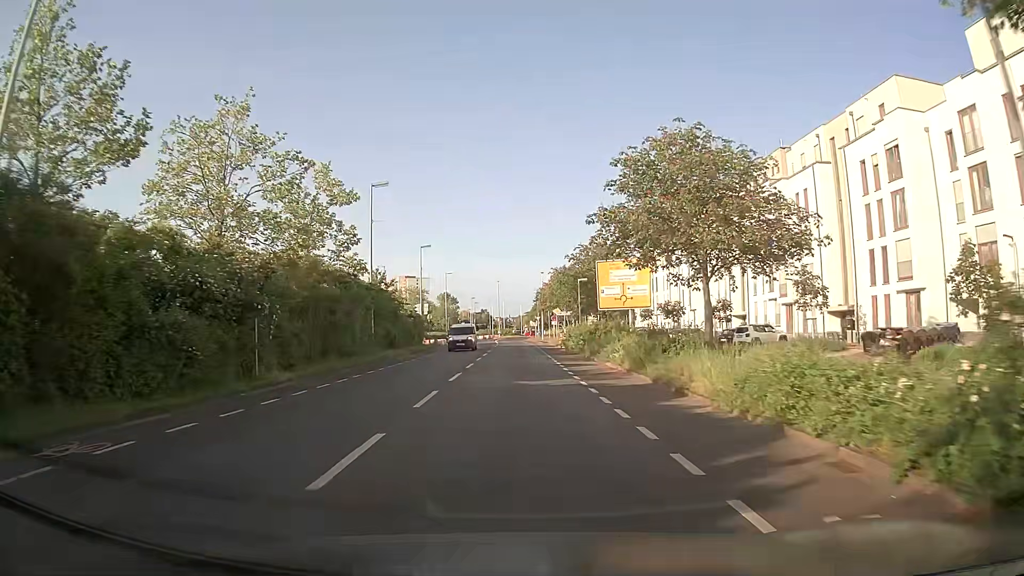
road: secondary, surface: asphalt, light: Day
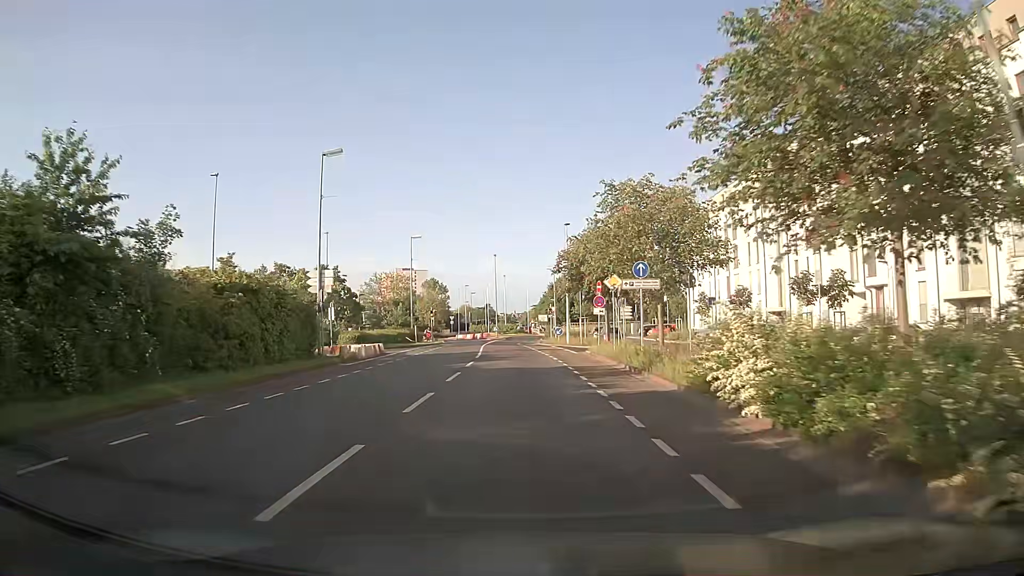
(+0.2, +37.5) m; 0°
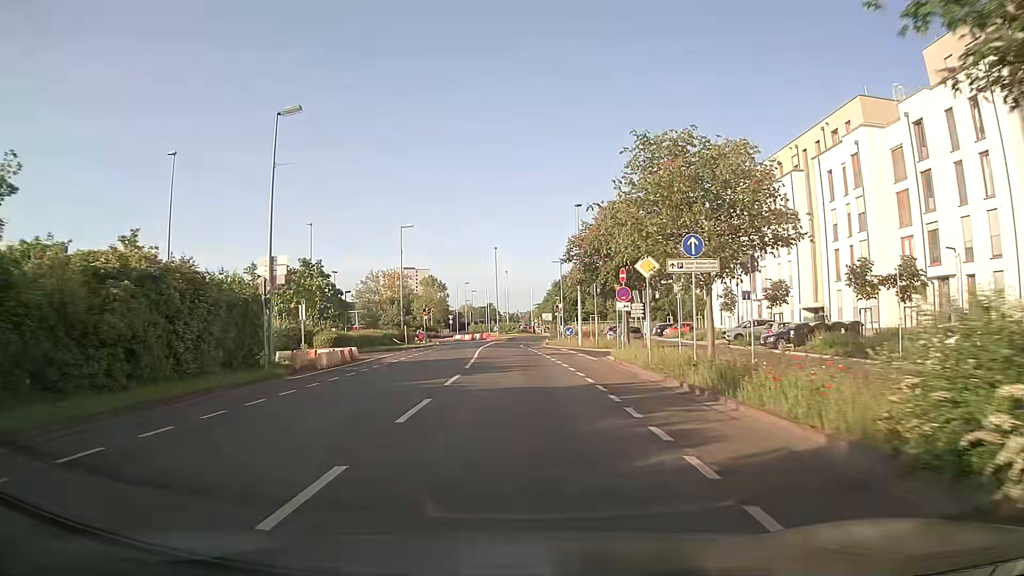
(0.0, +7.1) m; 0°
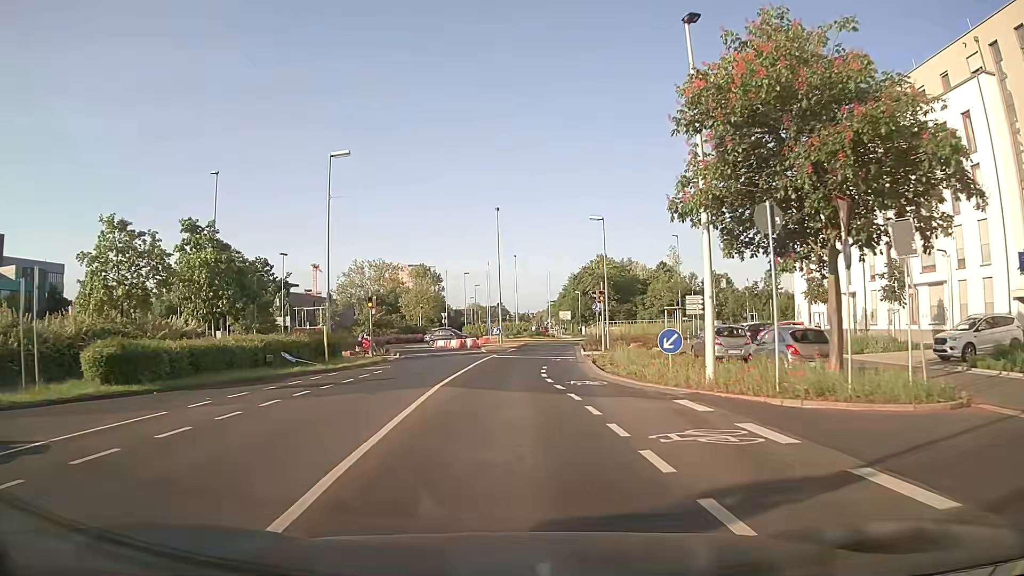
(-0.2, +25.7) m; -1°
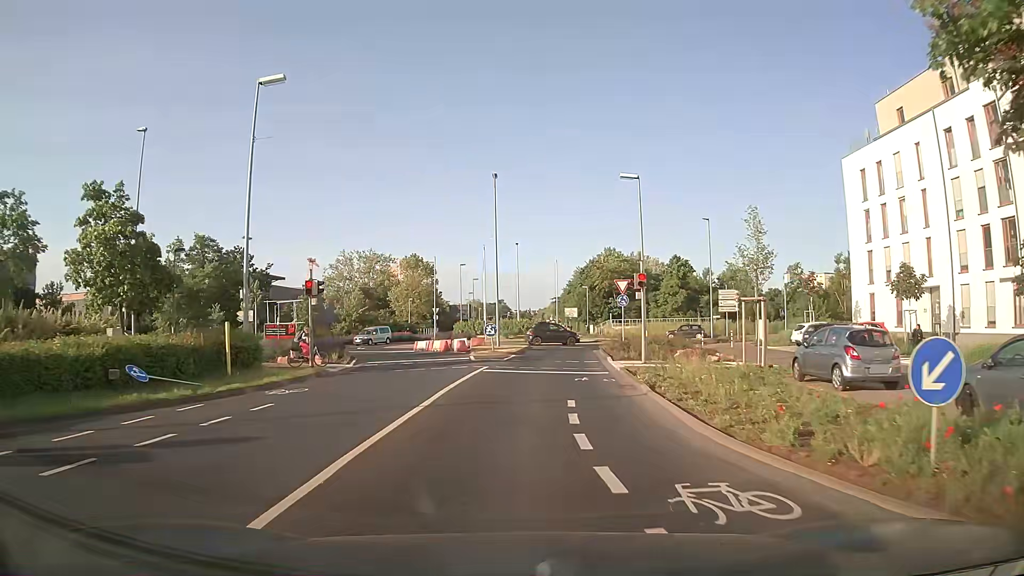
(0.0, +10.6) m; 0°
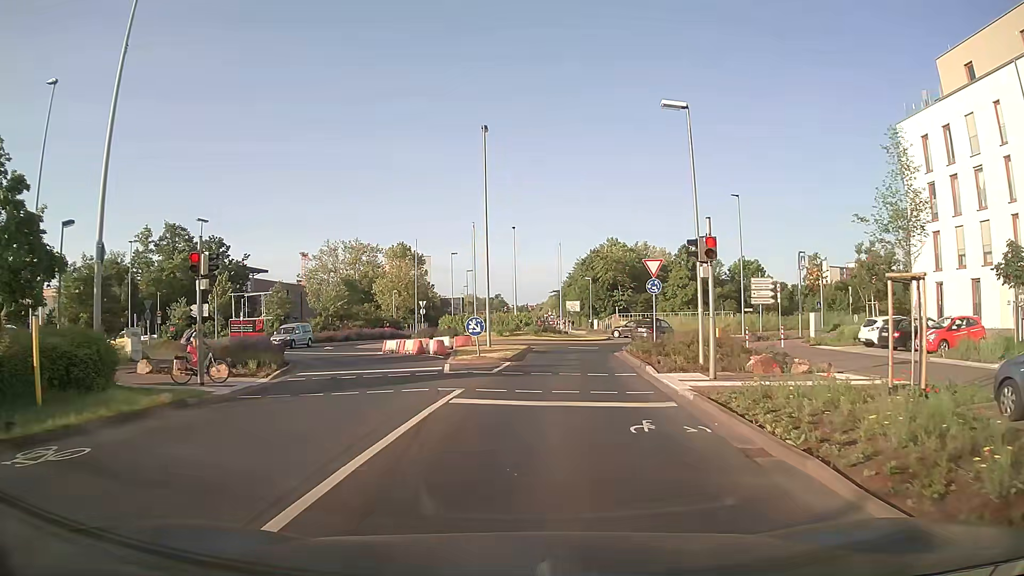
(0.0, +8.7) m; +1°
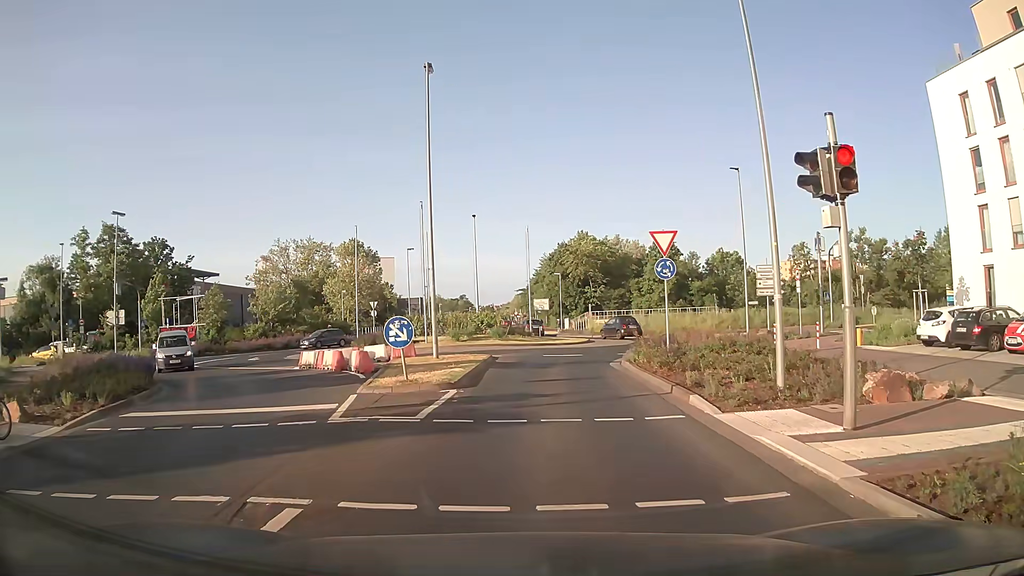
(+0.1, +7.4) m; +2°
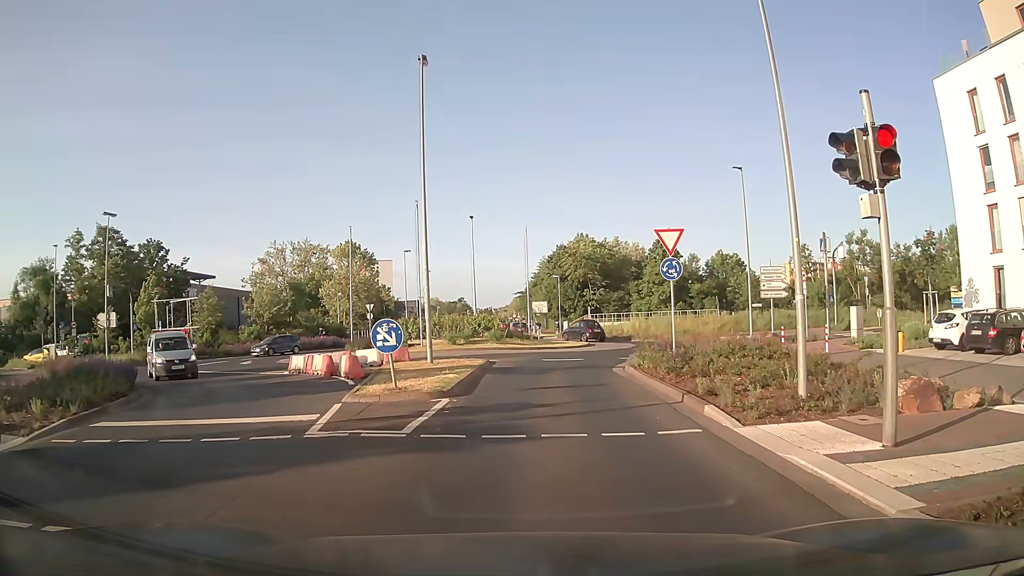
(0.0, +0.8) m; 0°
(0, +10) (+1, +20) (+4, +29) (+8, +39) (+6, +48) (+2, +57) (0, +67) (-1, +77) (-1, +87) (-1, +97) m
